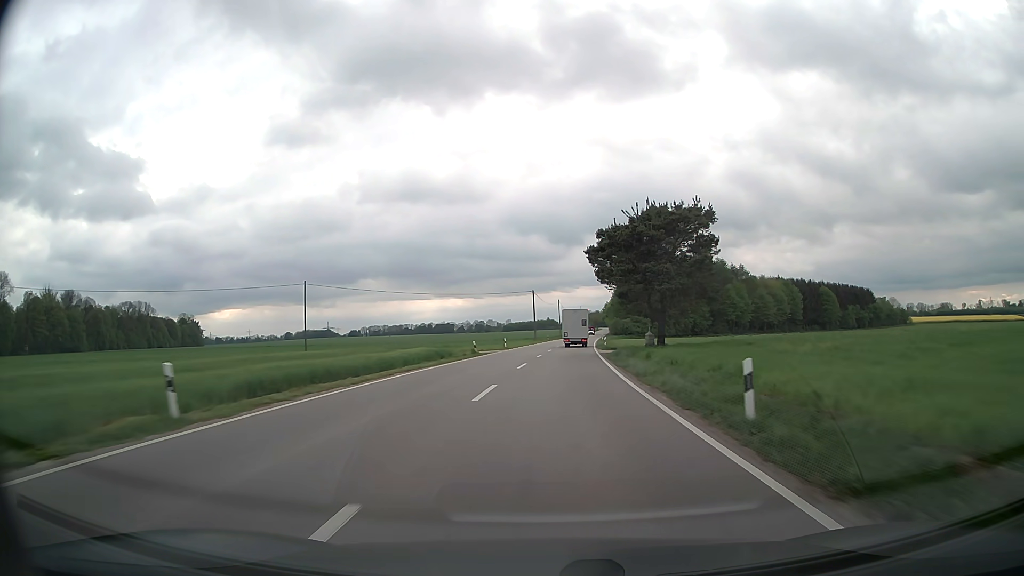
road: secondary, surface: asphalt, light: Day
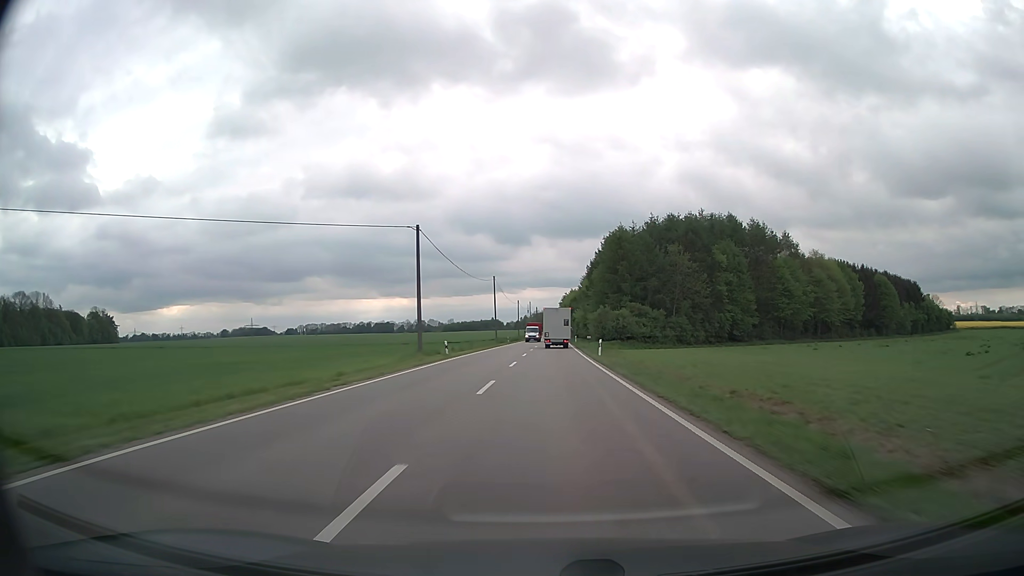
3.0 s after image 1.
(+3.2, +70.3) m; +5°
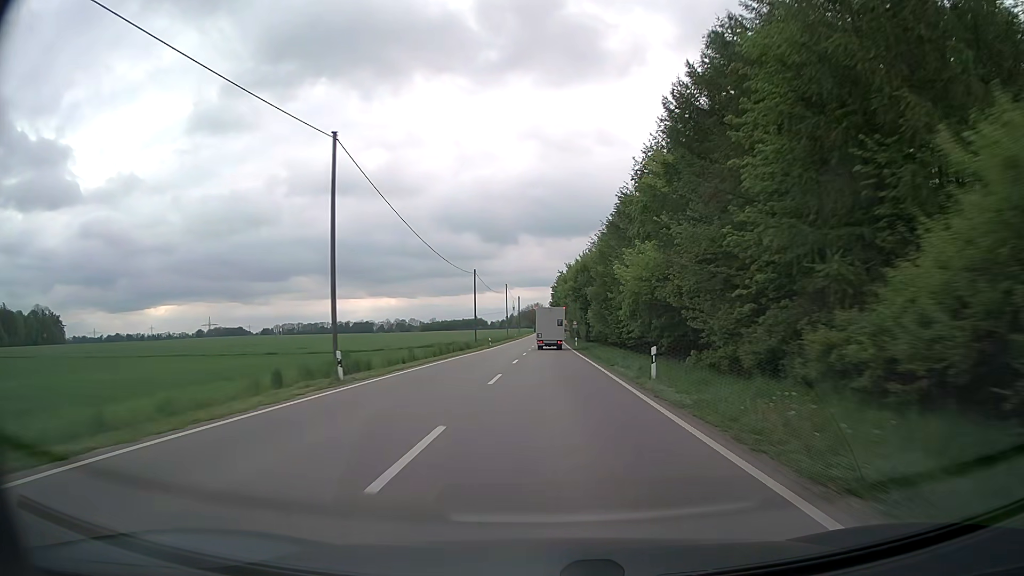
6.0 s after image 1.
(+0.9, +69.2) m; +1°
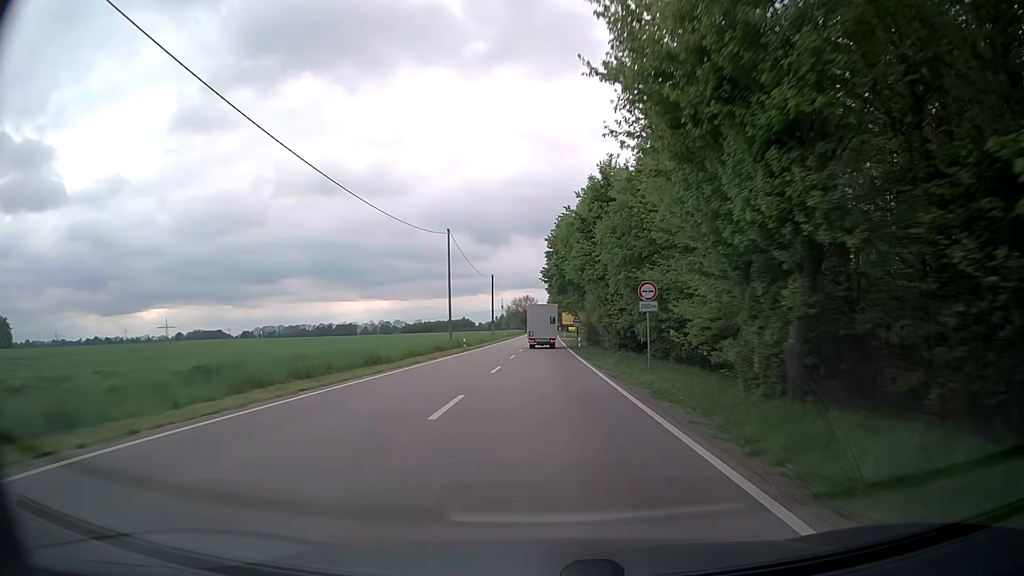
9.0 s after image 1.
(+0.6, +67.4) m; +1°
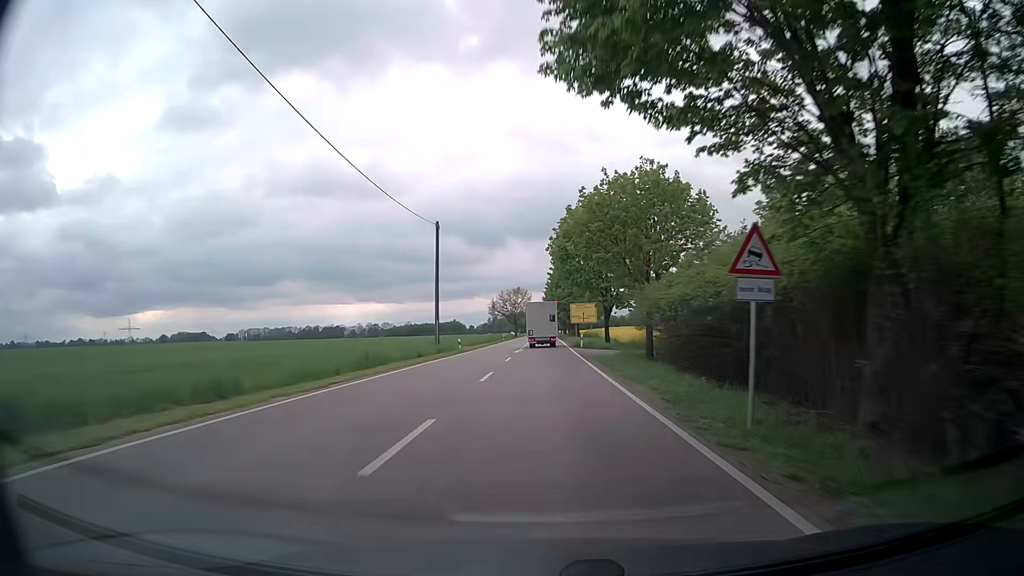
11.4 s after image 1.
(-0.2, +52.0) m; 0°
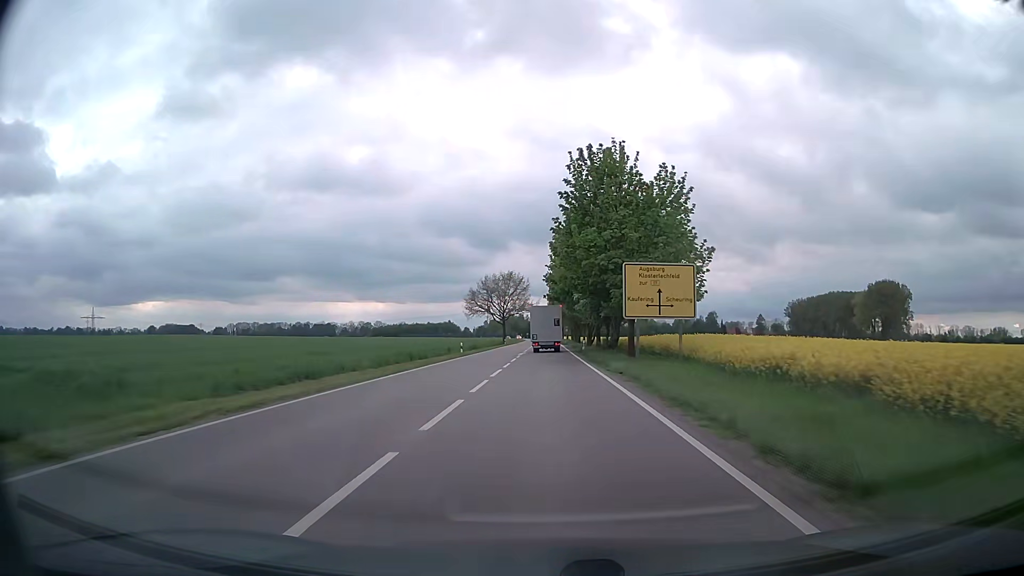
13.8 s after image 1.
(+0.1, +50.8) m; 0°
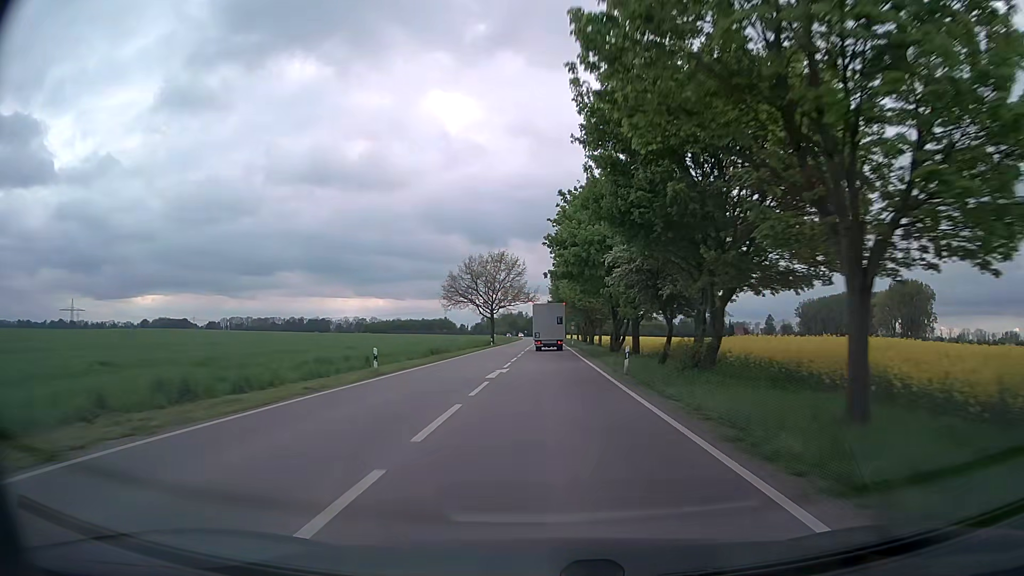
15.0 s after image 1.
(0.0, +25.0) m; 0°
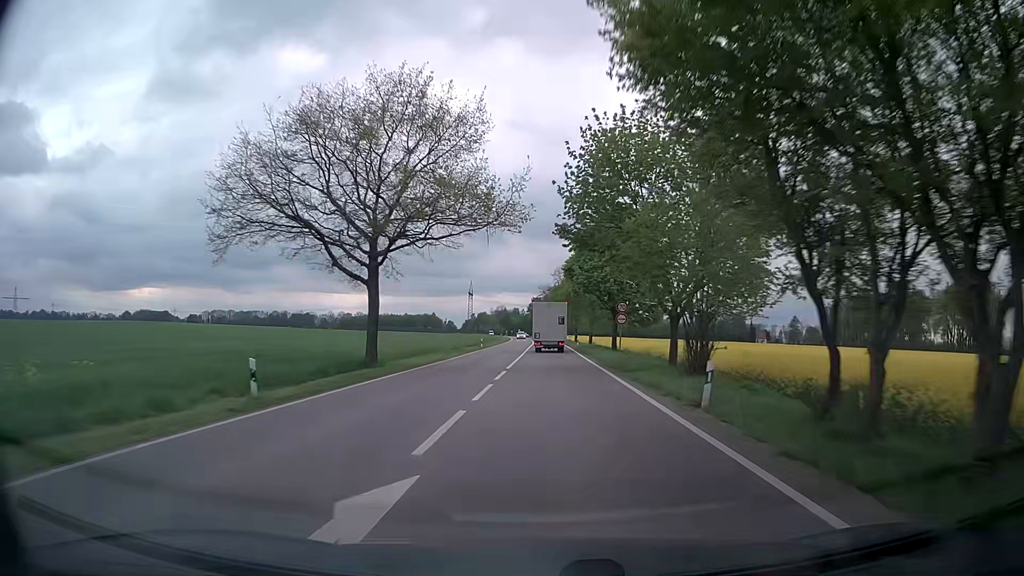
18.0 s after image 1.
(+0.2, +60.9) m; 0°
(0, +10) (0, +20) (0, +30) (0, +40) (0, +50) (0, +60) (0, +70) (0, +80) (0, +90) (0, +100) m
